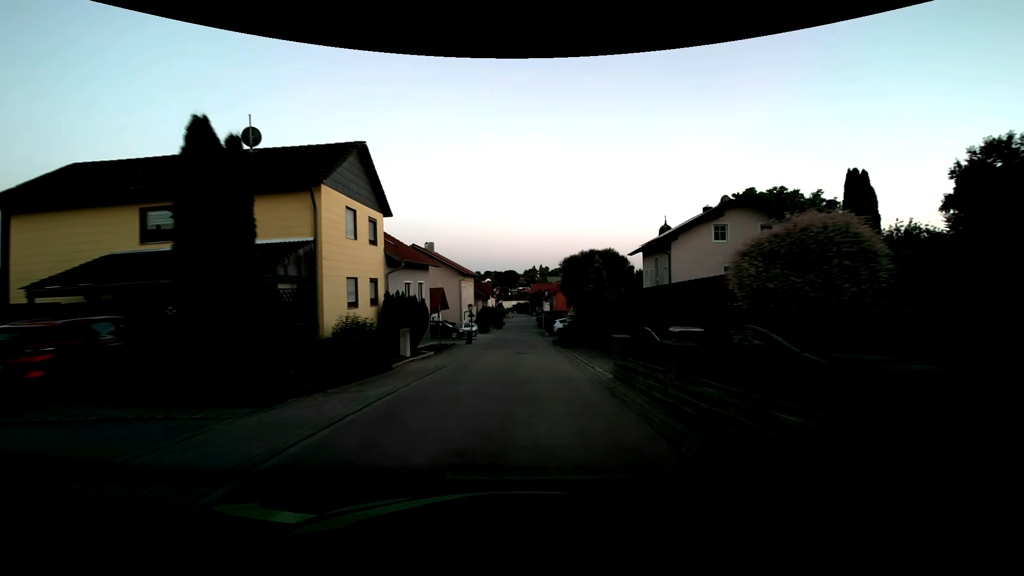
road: tertiary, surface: asphalt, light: Dusk
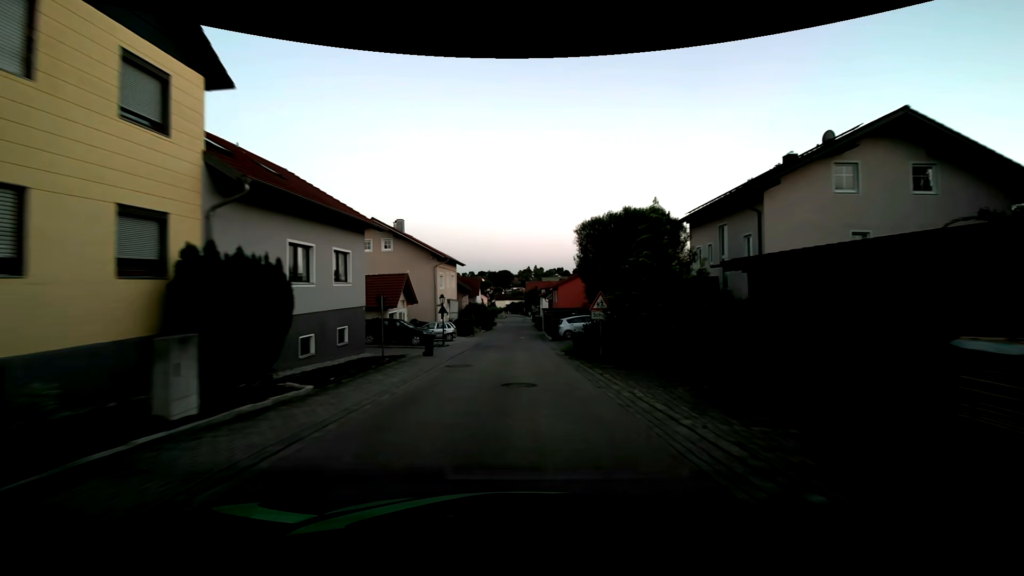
(-0.1, +13.5) m; 0°
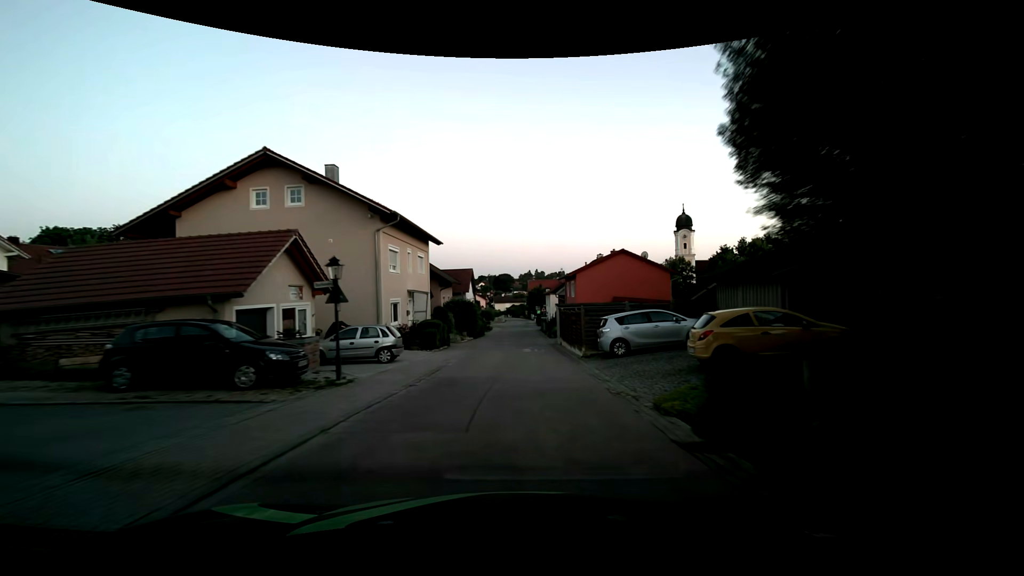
(-0.1, +17.9) m; 0°
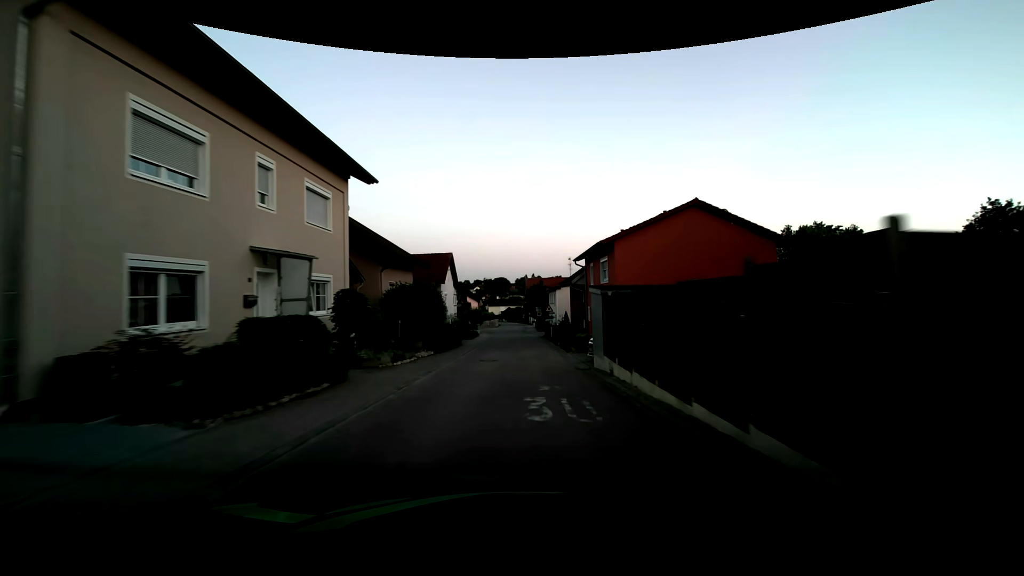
(0.0, +17.8) m; +1°
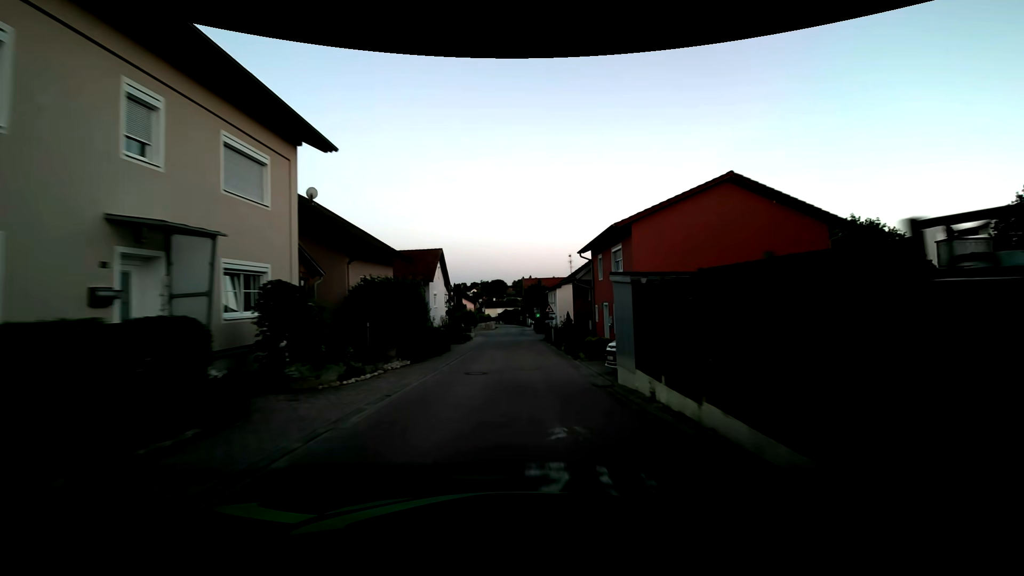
(0.0, +4.5) m; 0°
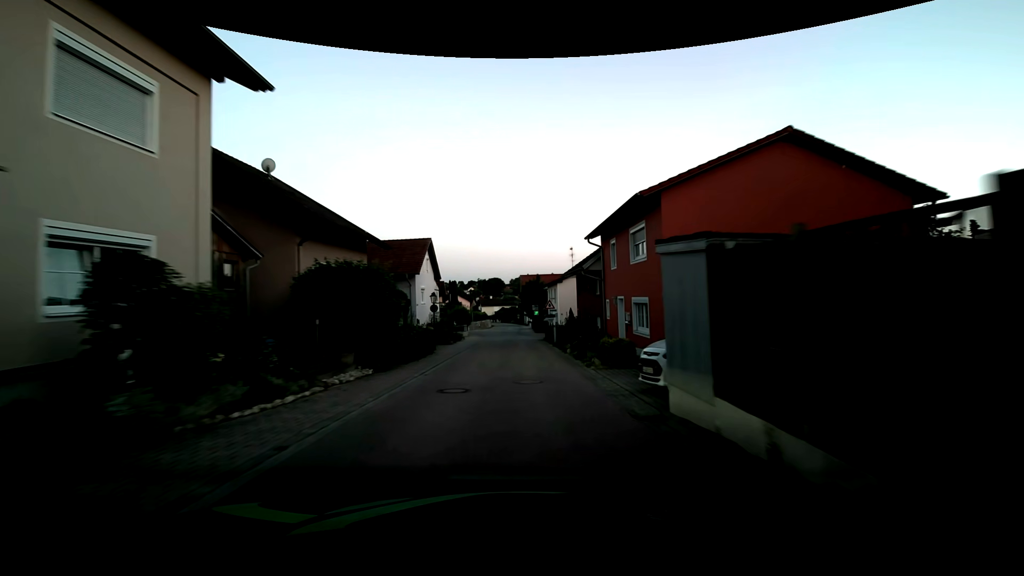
(0.0, +4.5) m; 0°
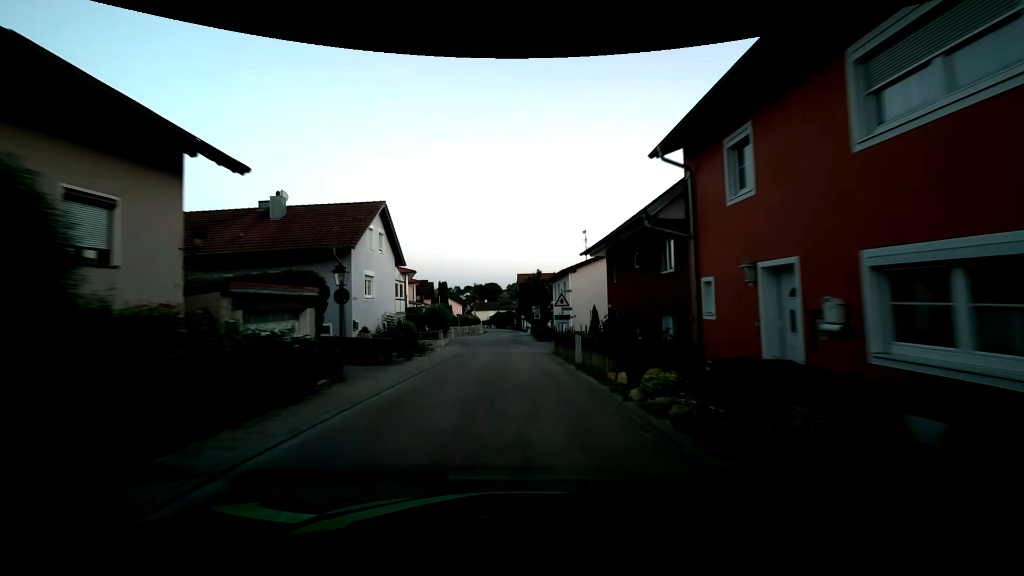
(+0.1, +13.3) m; +1°
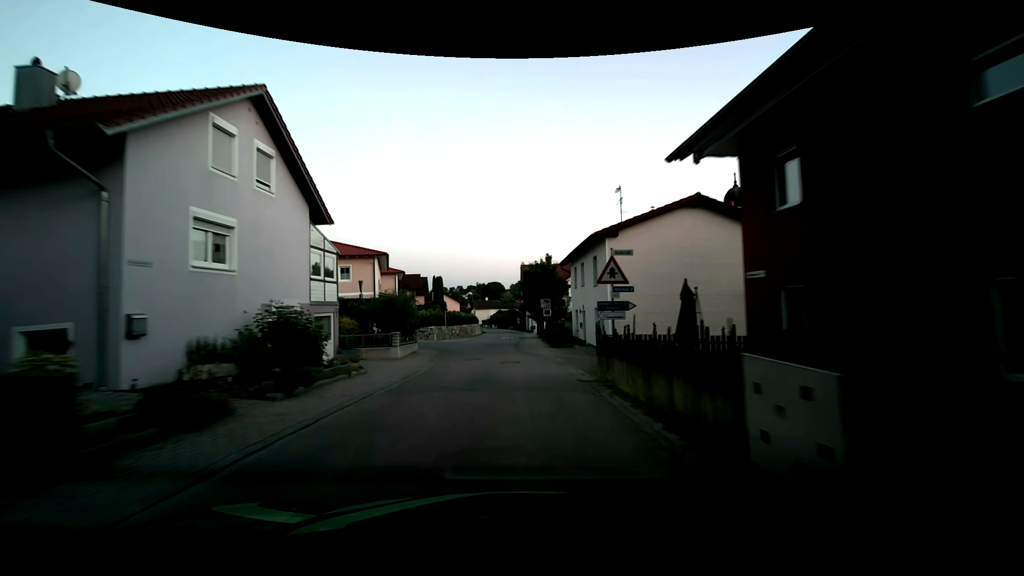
(0.0, +13.4) m; -1°
(0, +10) (0, +20) (-1, +30) (-1, +40) (-1, +50) (0, +60) (0, +70) (-1, +80) (-1, +90) (-2, +100) m
